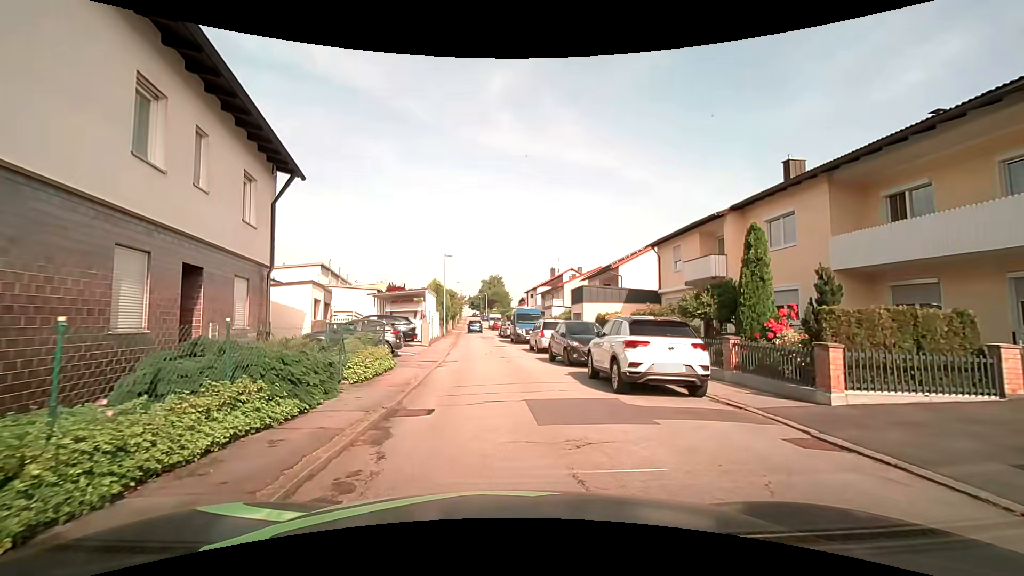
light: Day
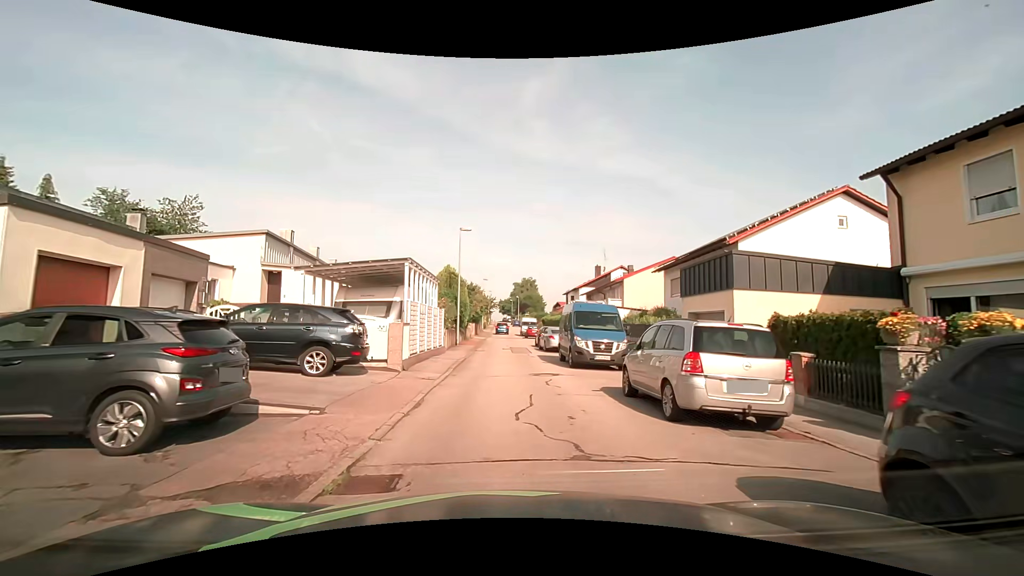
(-0.8, +15.6) m; -3°
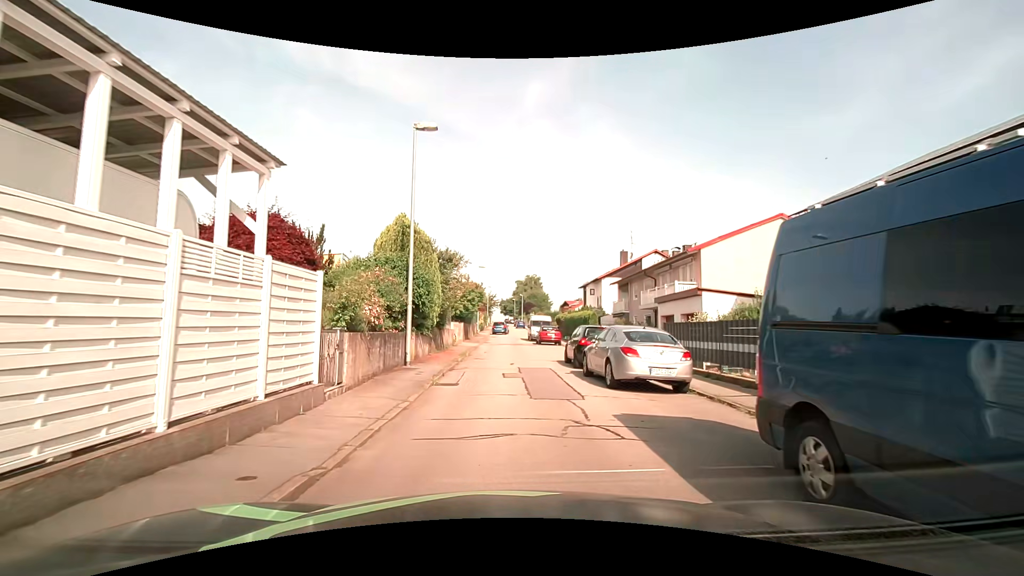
(-0.5, +17.6) m; -1°
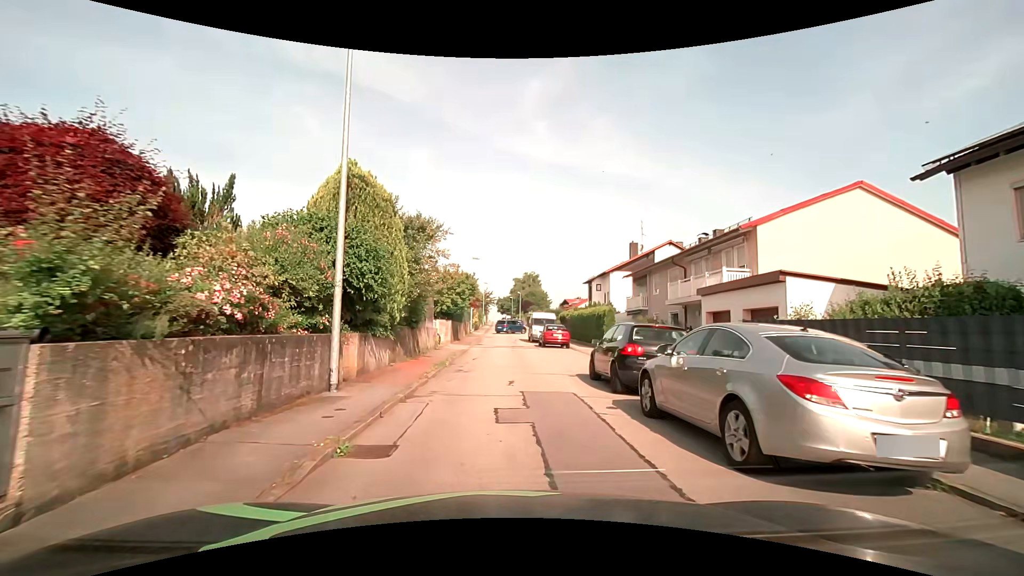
(0.0, +6.6) m; +2°
(0, +10) (0, +20) (-1, +30) (-1, +40) (-1, +50) (0, +60) (0, +70) (-1, +80) (-3, +90) (-4, +100) m
